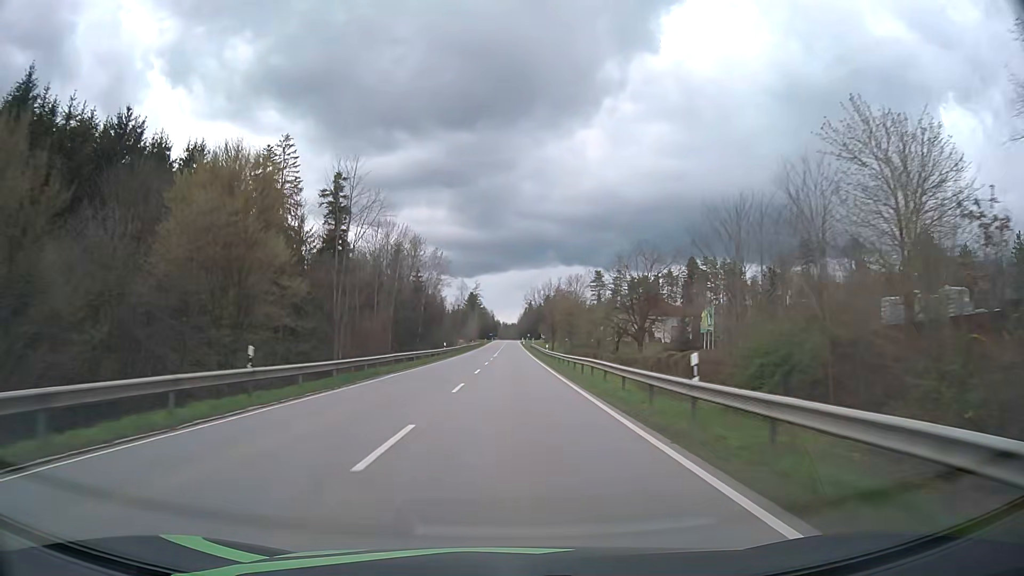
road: secondary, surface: asphalt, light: Day
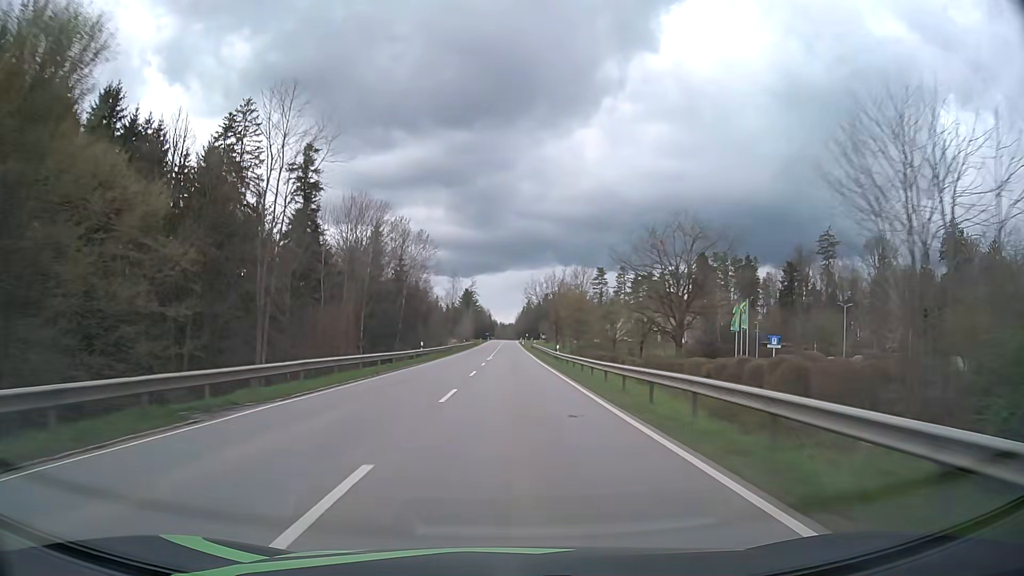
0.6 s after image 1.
(0.0, +15.9) m; 0°
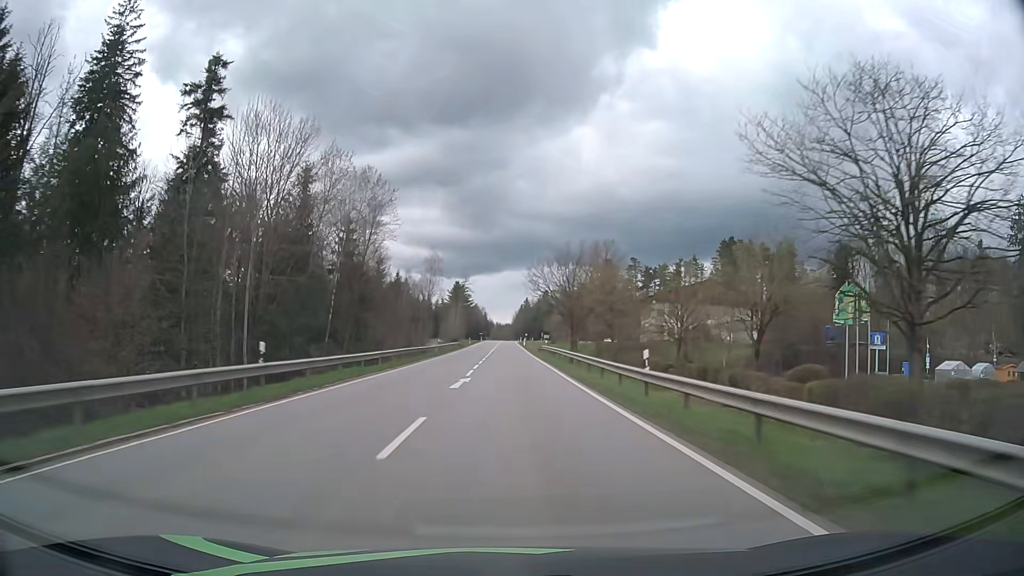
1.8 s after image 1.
(+0.1, +31.4) m; 0°
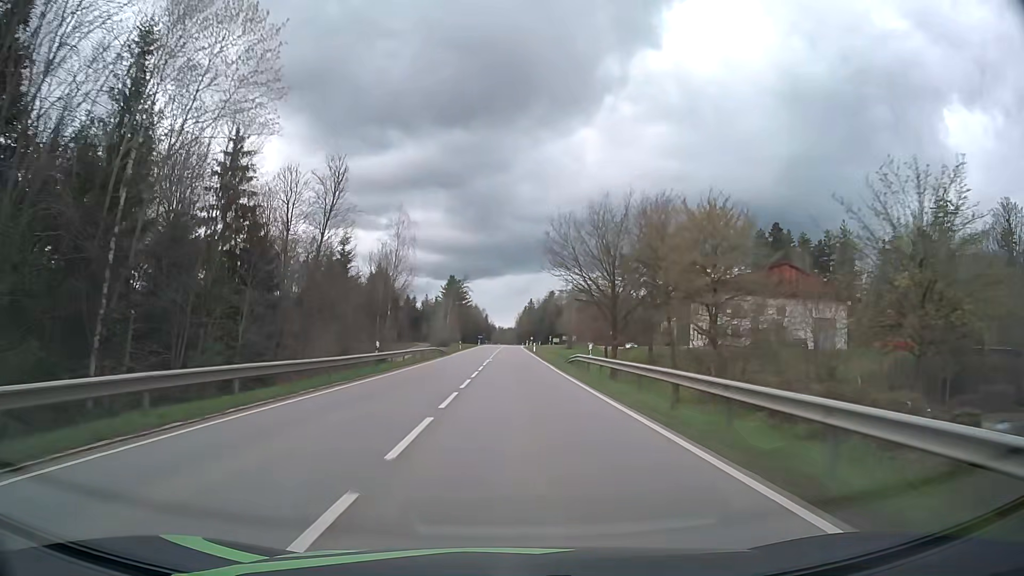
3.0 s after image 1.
(0.0, +30.1) m; 0°
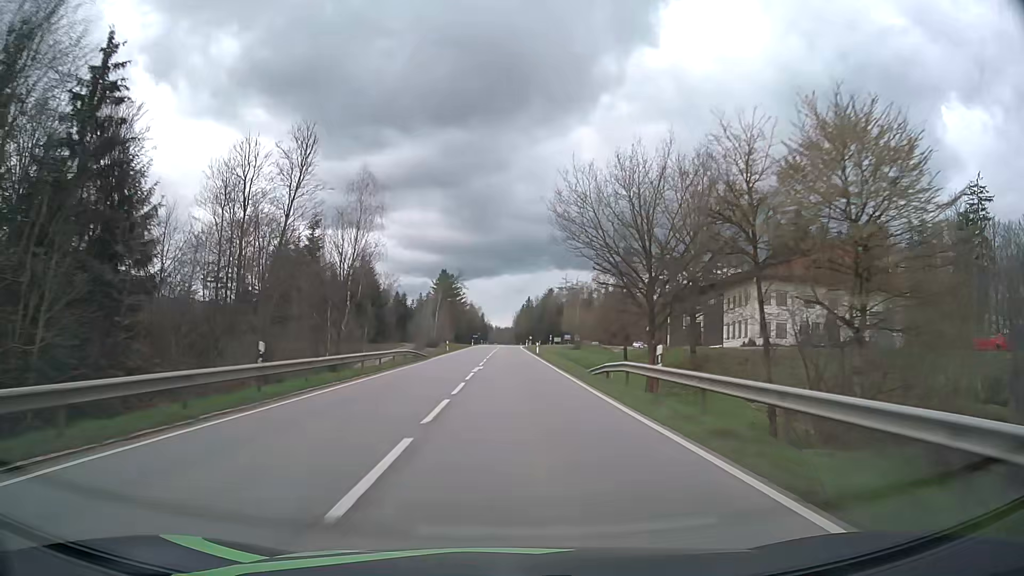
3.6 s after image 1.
(0.0, +14.5) m; 0°
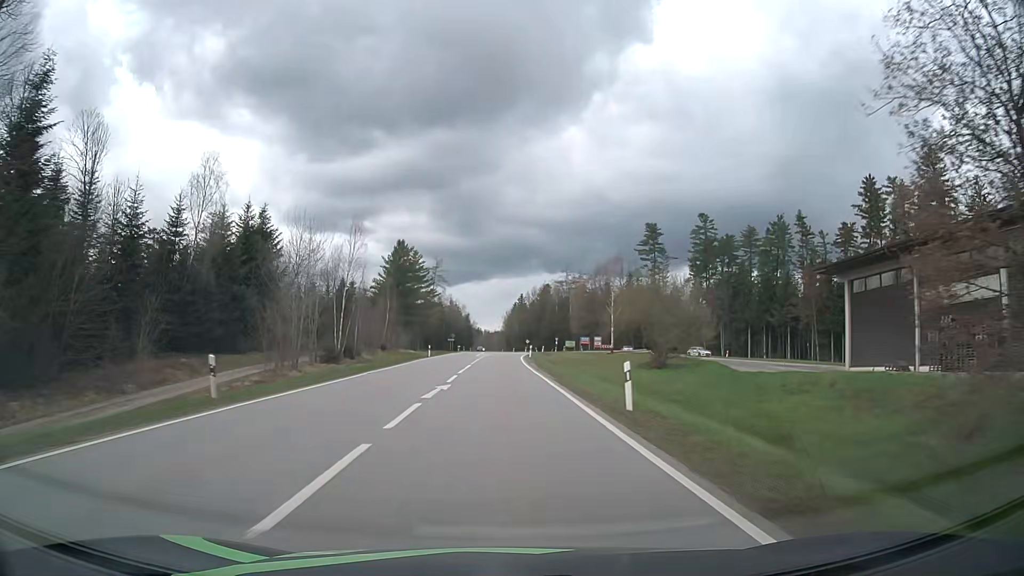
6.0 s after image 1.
(+0.5, +54.2) m; +1°
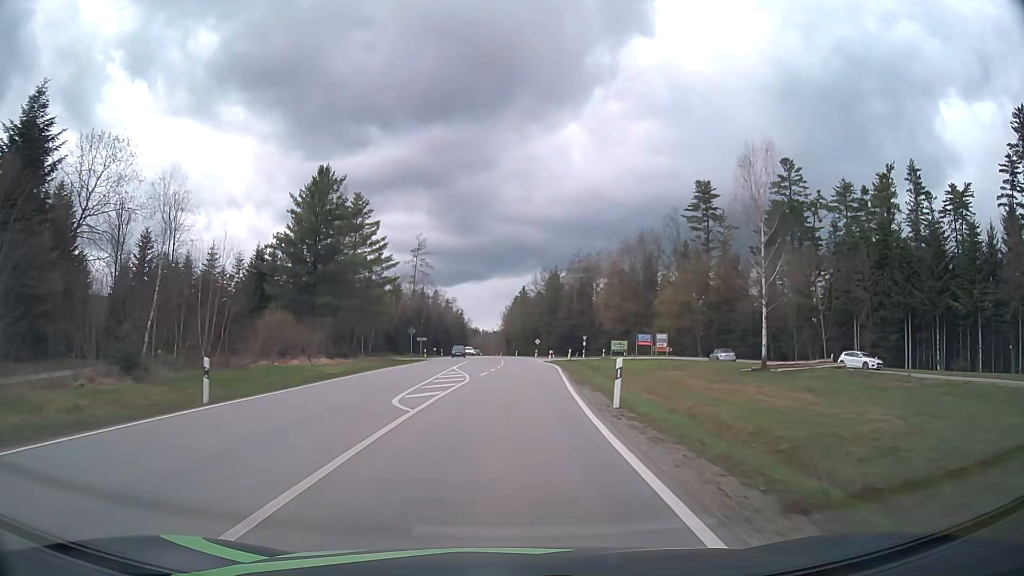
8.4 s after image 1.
(-0.3, +47.9) m; 0°
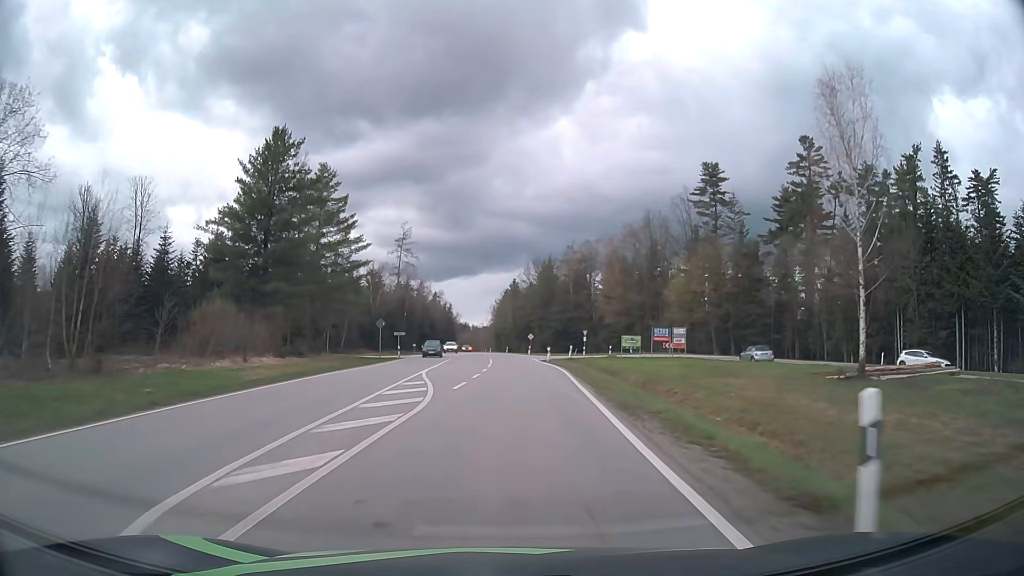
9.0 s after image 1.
(+0.1, +10.7) m; +1°
(0, +10) (0, +20) (0, +30) (+1, +40) (+1, +50) (+3, +60) (+10, +66) (+20, +65) (+27, +58) (+31, +49) m
